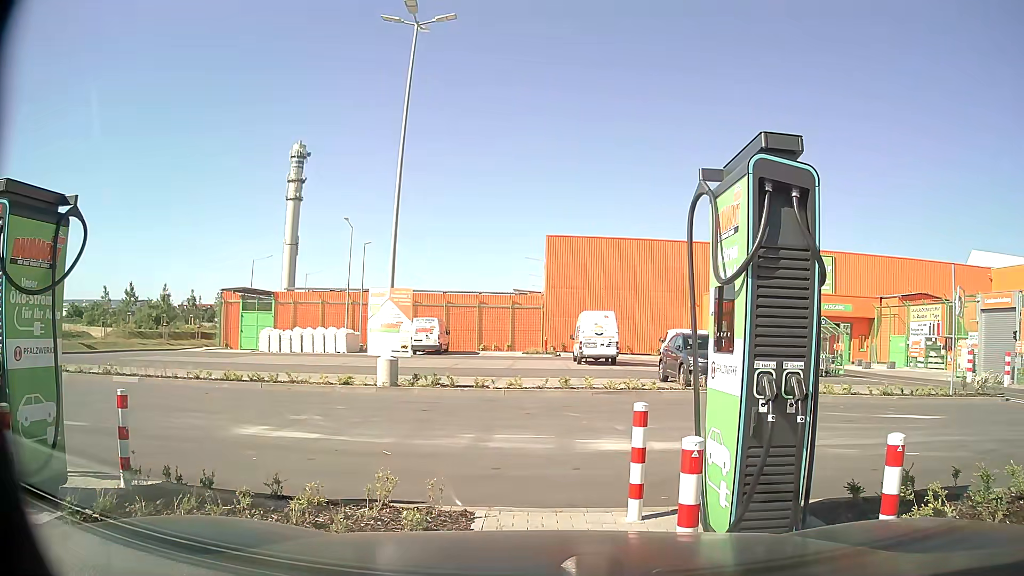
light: Day
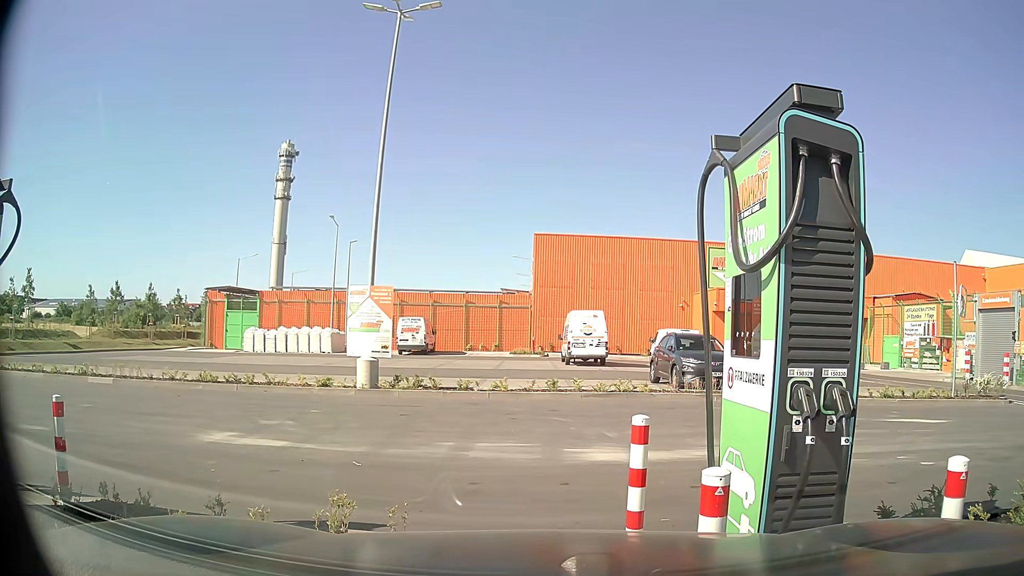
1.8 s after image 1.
(0.0, +0.7) m; 0°
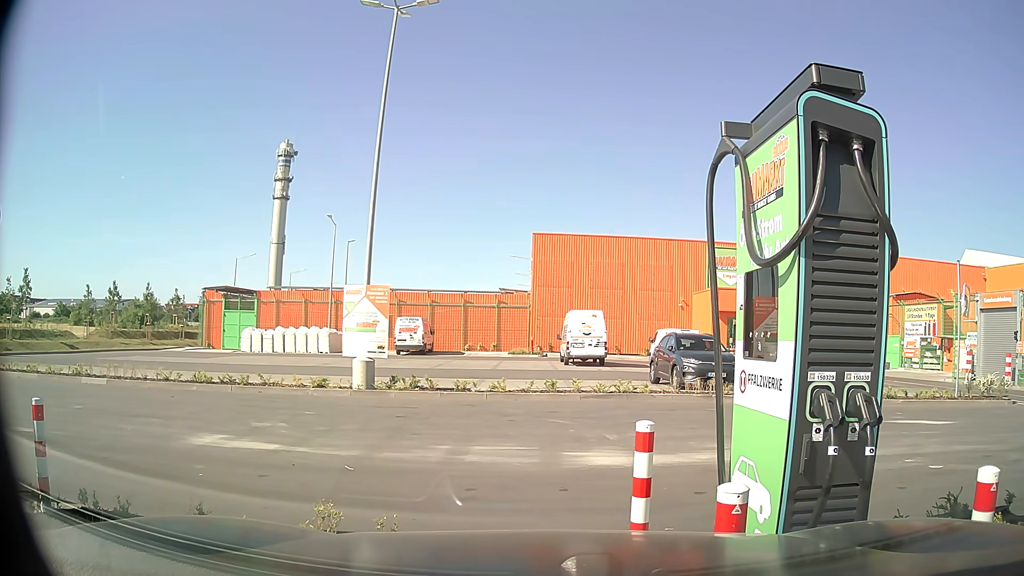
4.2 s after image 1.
(0.0, +0.3) m; 0°
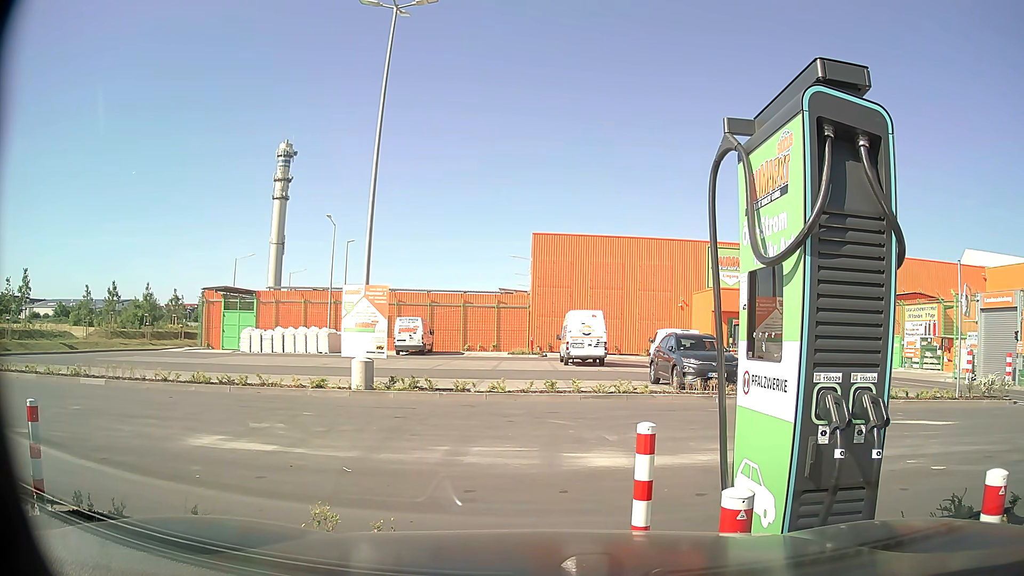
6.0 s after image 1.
(0.0, +0.1) m; 0°
